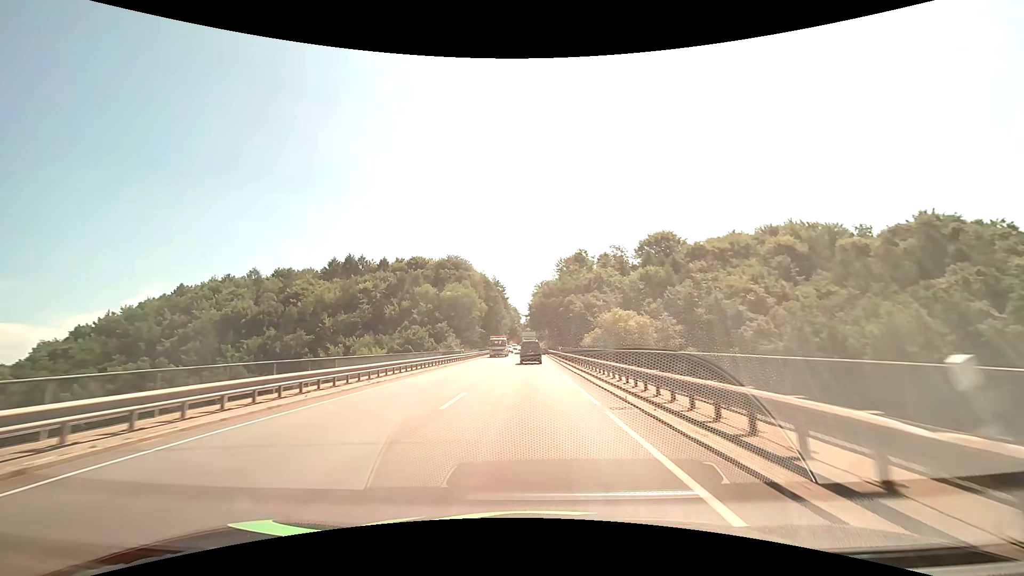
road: primary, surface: asphalt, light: Day
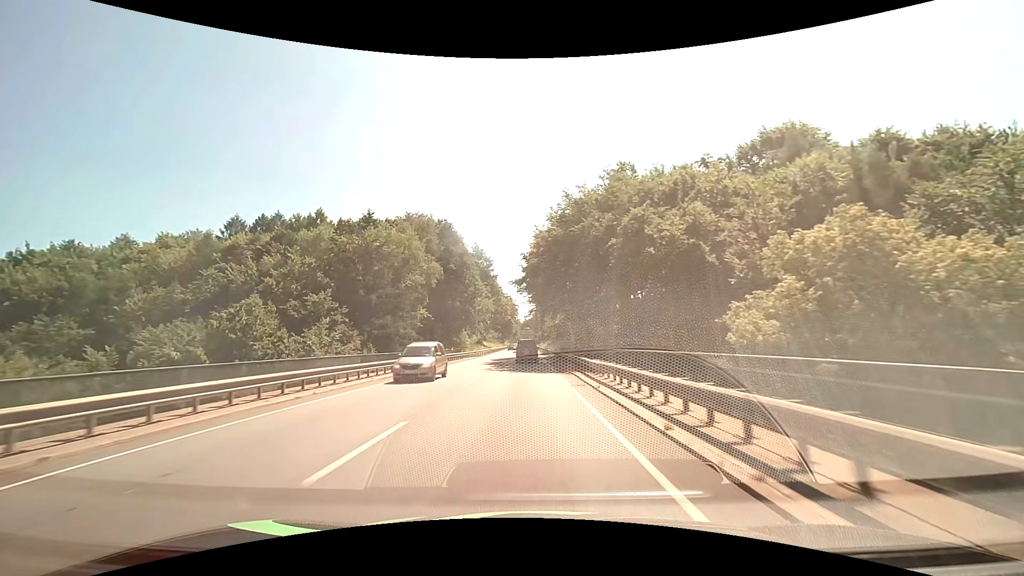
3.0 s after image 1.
(+0.1, +54.1) m; 0°
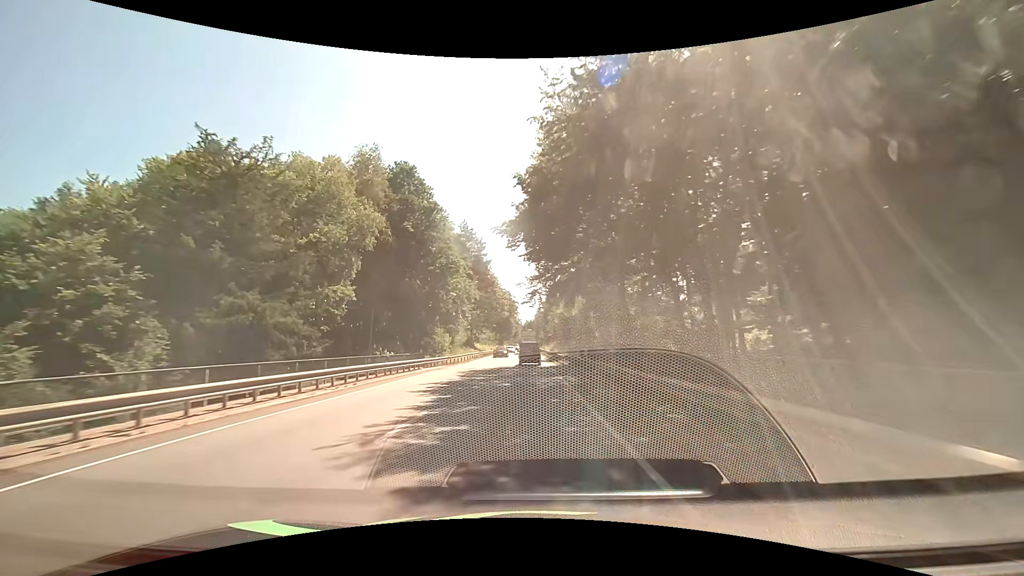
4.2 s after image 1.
(-0.1, +21.8) m; 0°
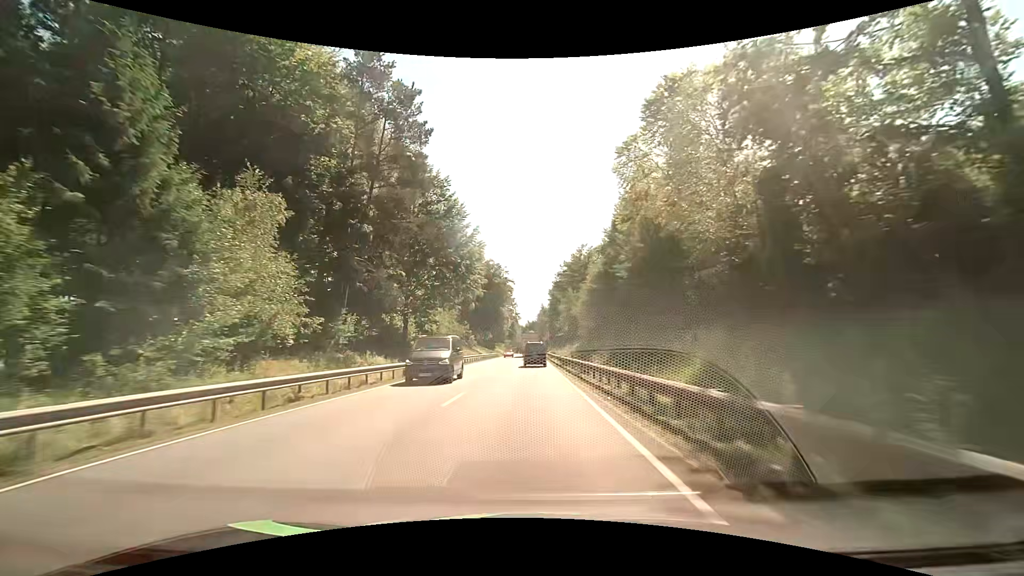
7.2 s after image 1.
(-0.1, +55.5) m; 0°
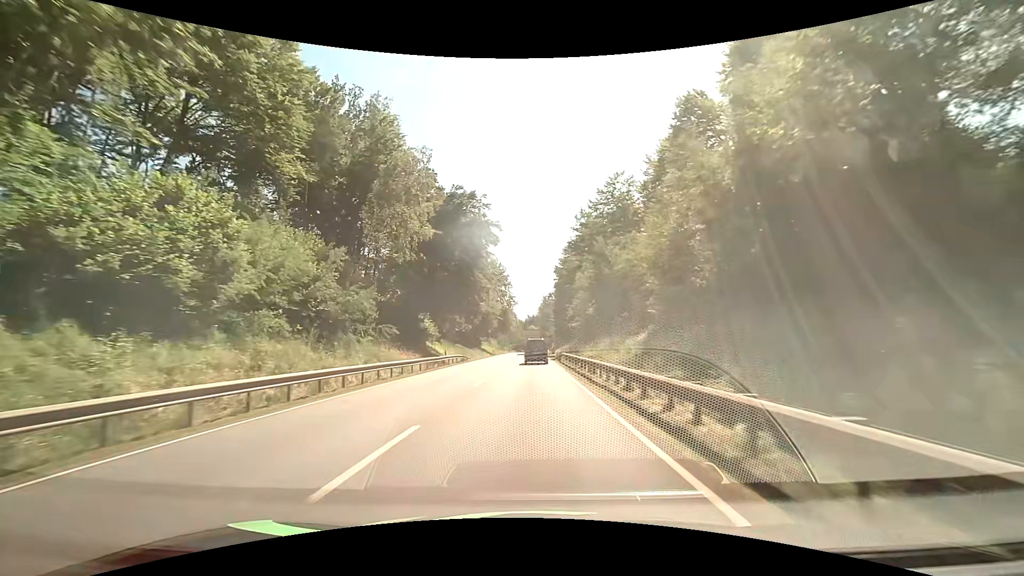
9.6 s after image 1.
(0.0, +43.2) m; 0°
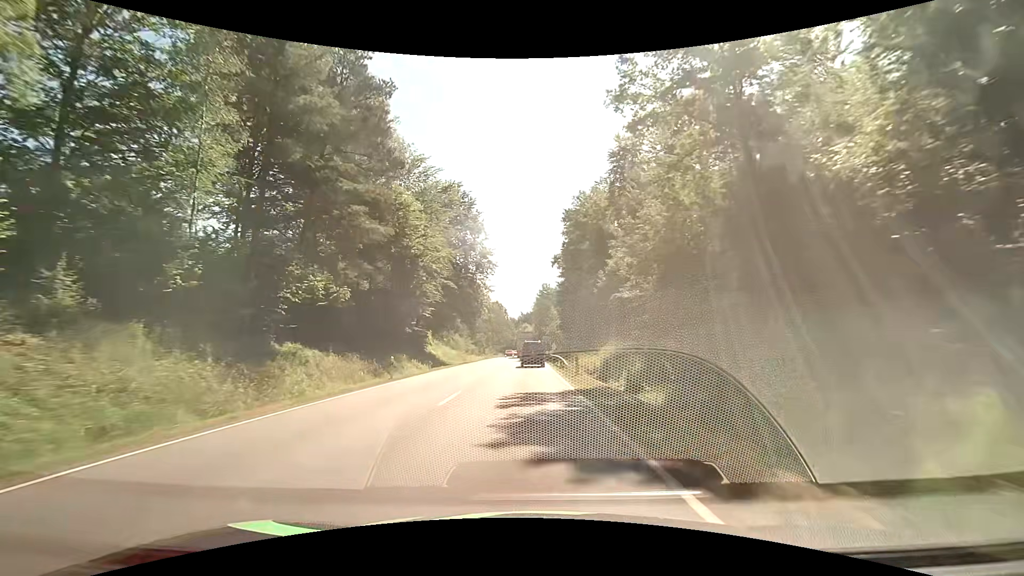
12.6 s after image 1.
(+0.2, +52.8) m; +1°
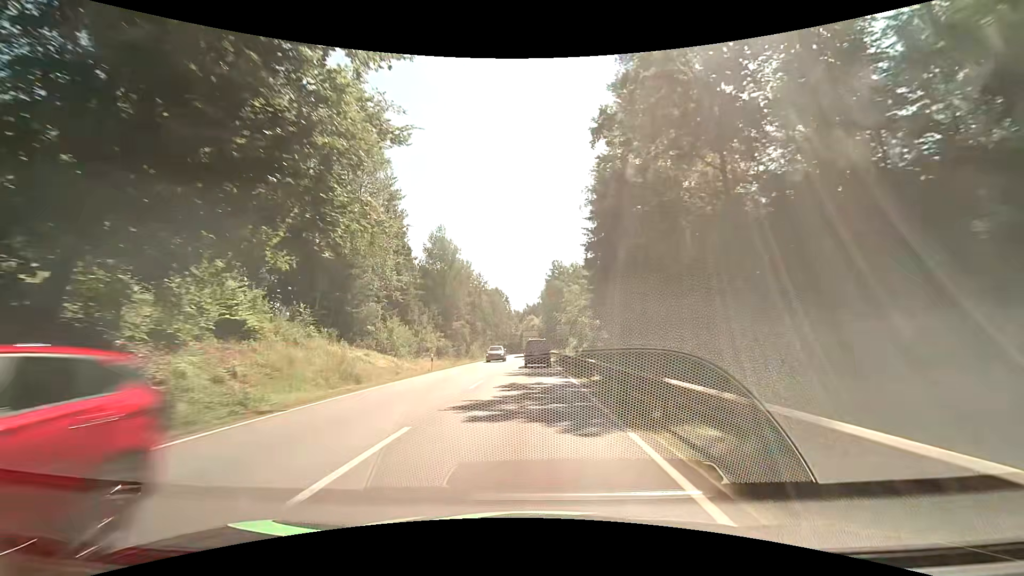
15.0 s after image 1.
(-0.5, +43.6) m; -1°
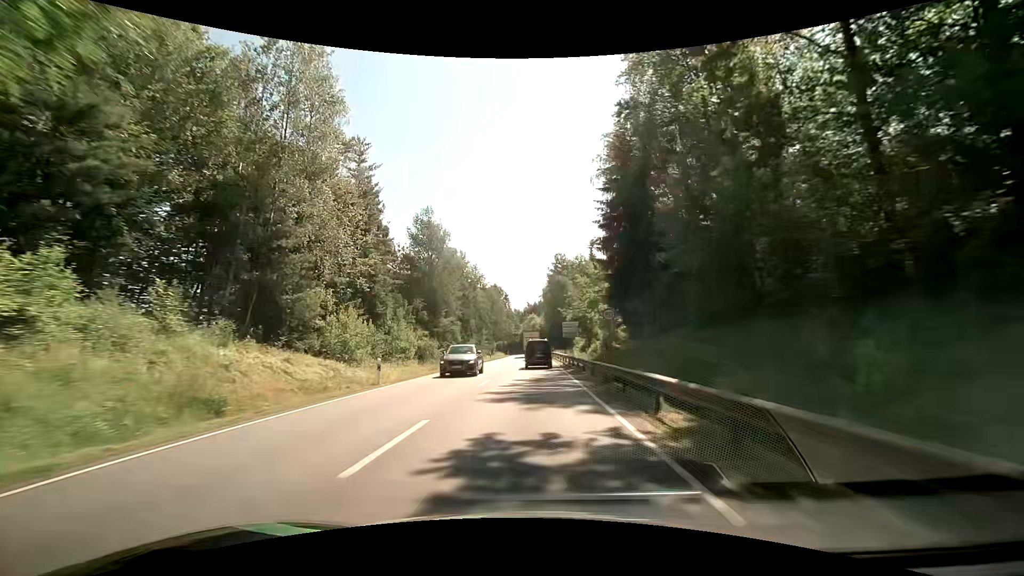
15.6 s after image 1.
(0.0, +11.0) m; 0°
(0, +10) (0, +20) (0, +30) (0, +40) (0, +50) (0, +60) (0, +70) (0, +80) (0, +90) (0, +100) m
